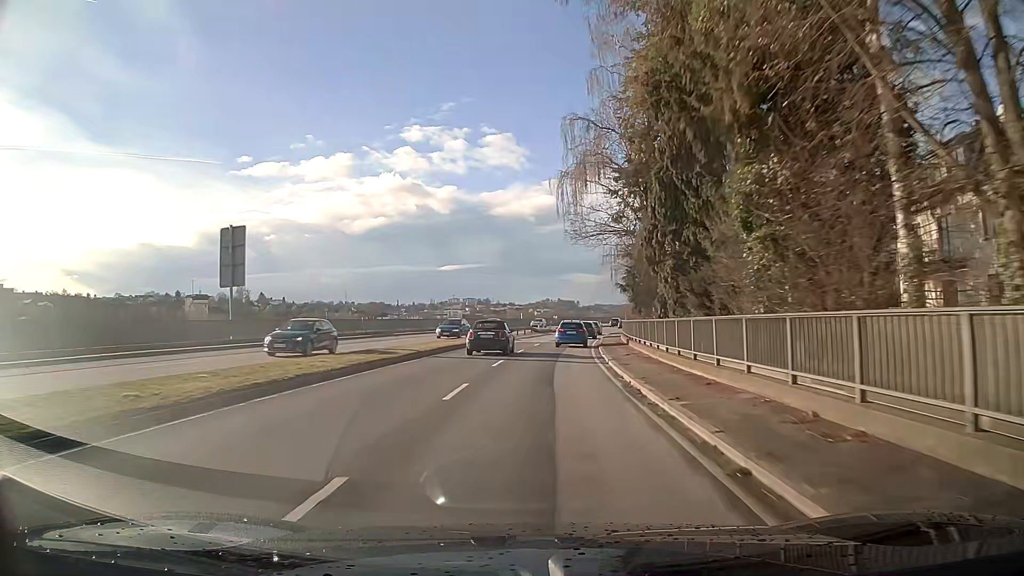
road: primary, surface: asphalt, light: Day
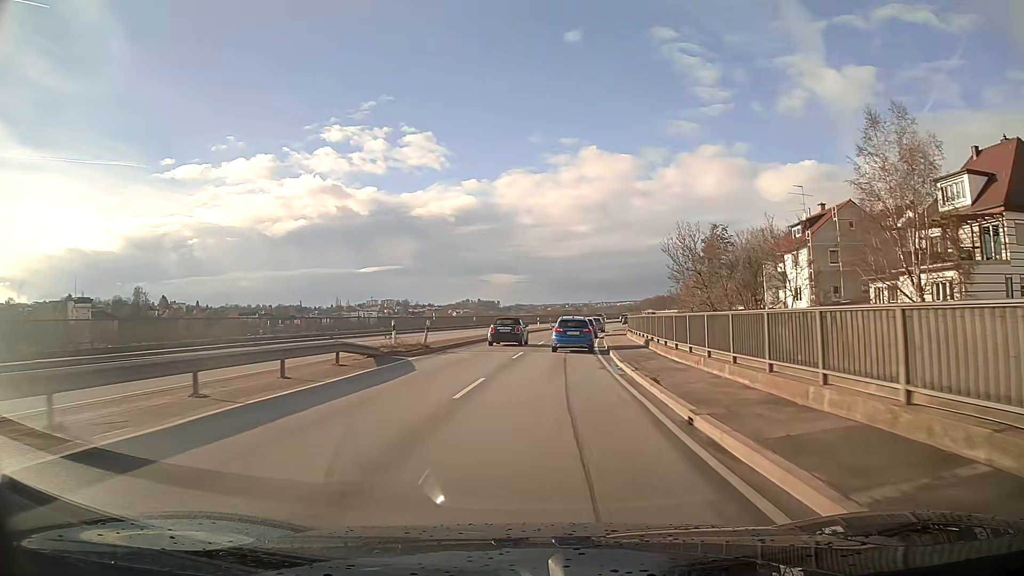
(+2.9, +50.7) m; +7°
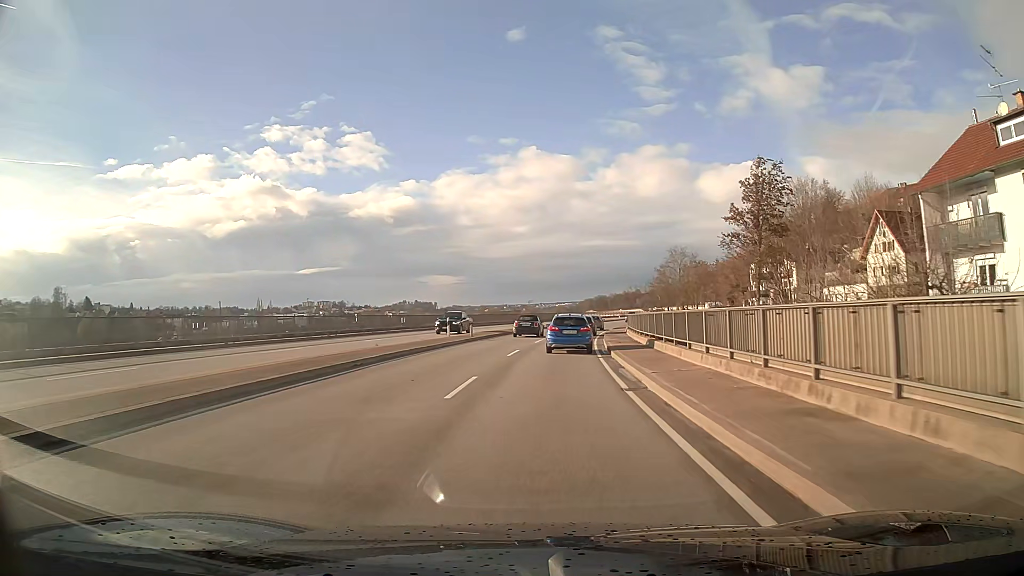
(+1.6, +36.2) m; +5°
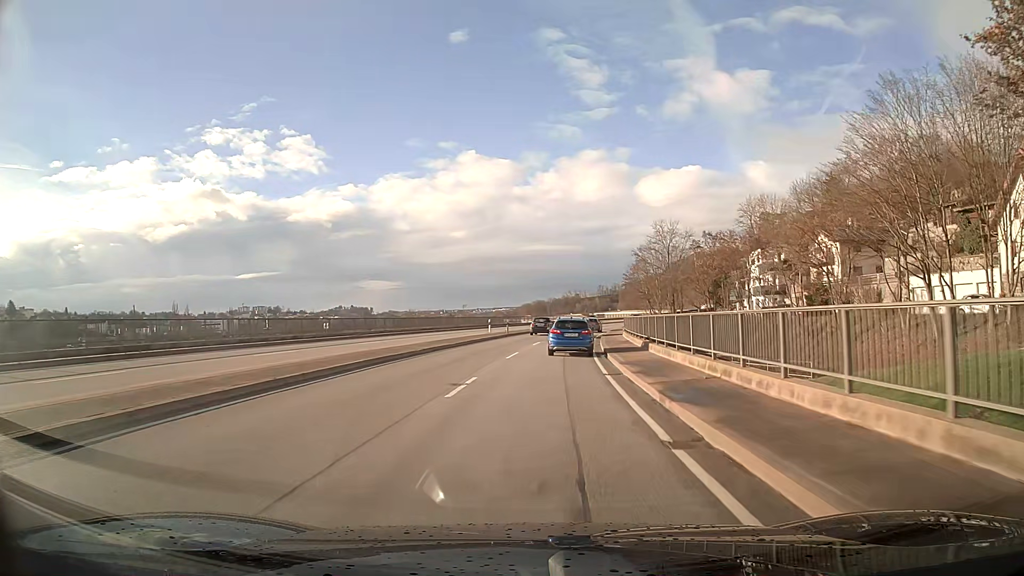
(+1.6, +35.5) m; +5°
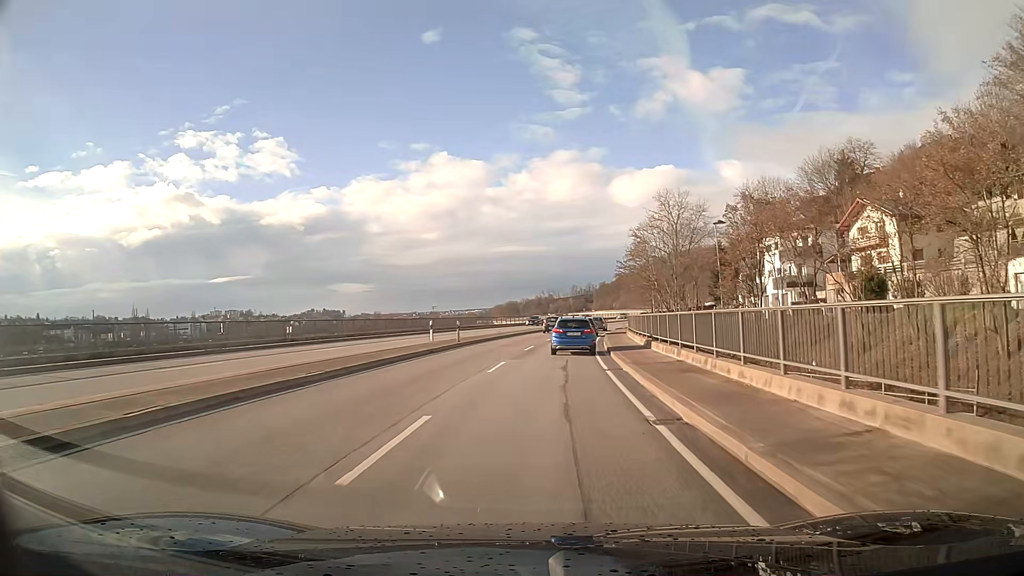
(+0.4, +18.1) m; +2°
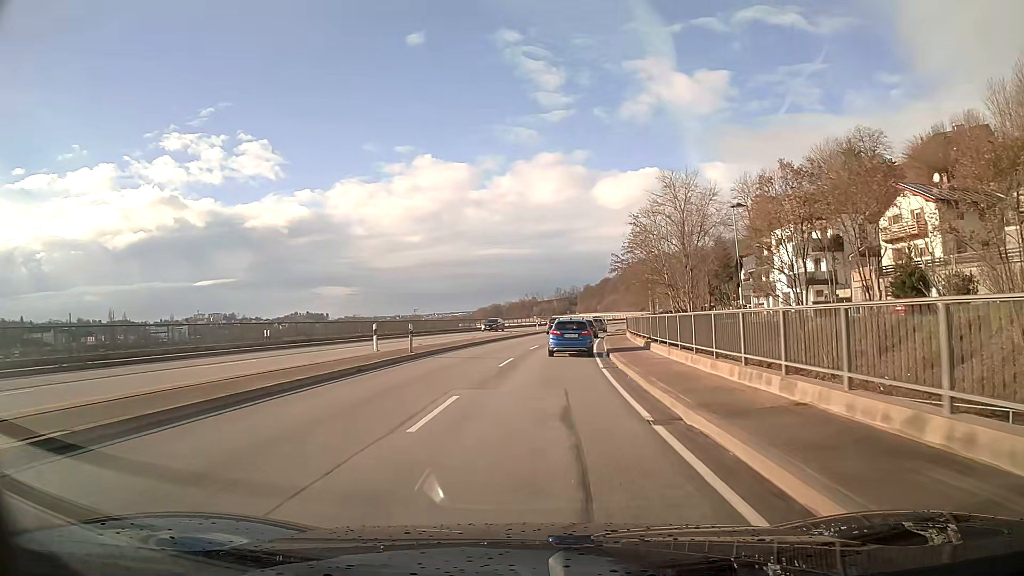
(+0.1, +9.2) m; +1°
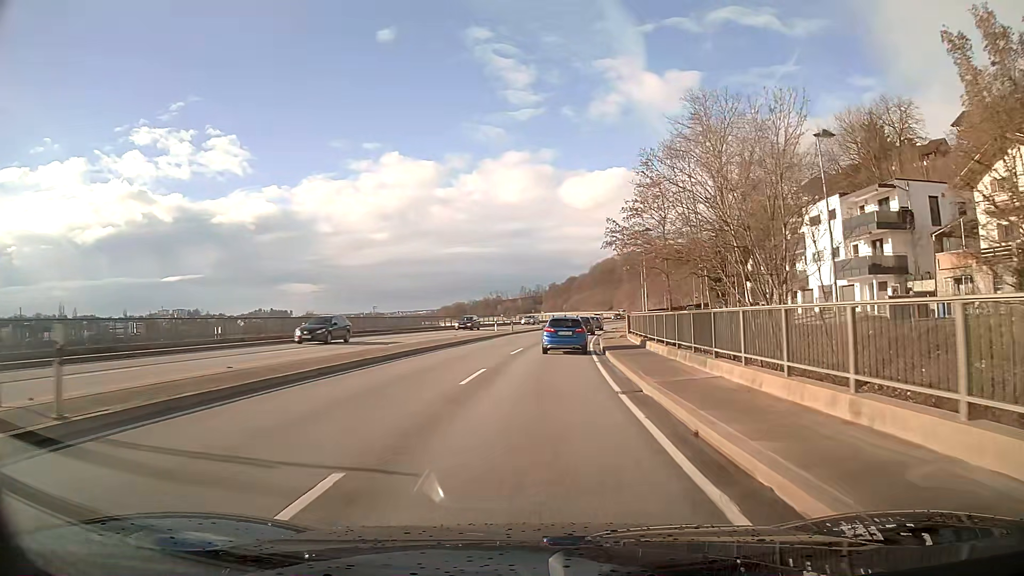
(+0.5, +18.7) m; +3°
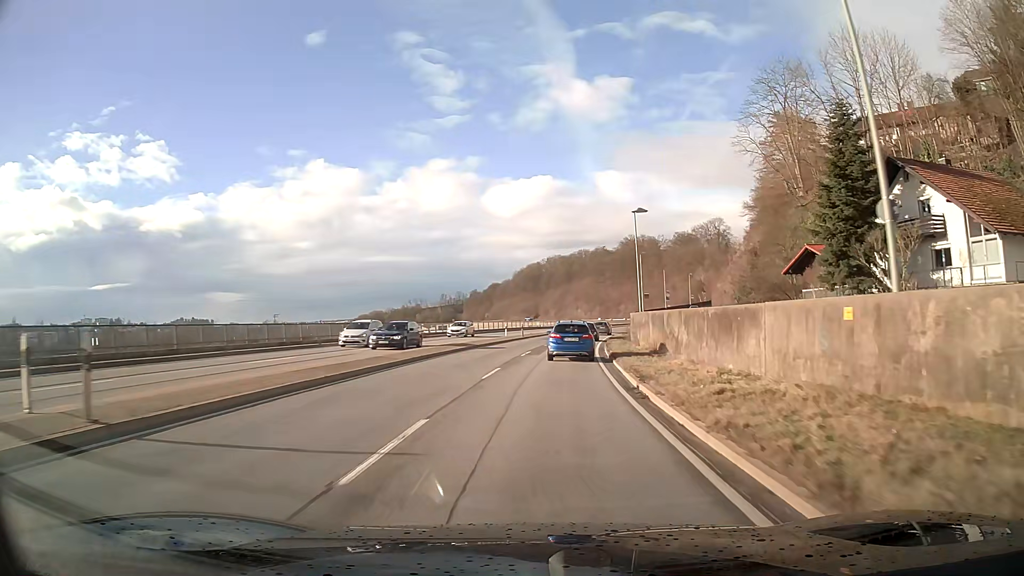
(+2.7, +48.3) m; +7°
(0, +10) (+1, +20) (+1, +30) (+2, +40) (+3, +50) (+5, +60) (+6, +70) (+8, +79) (+10, +89) (+13, +99) m
